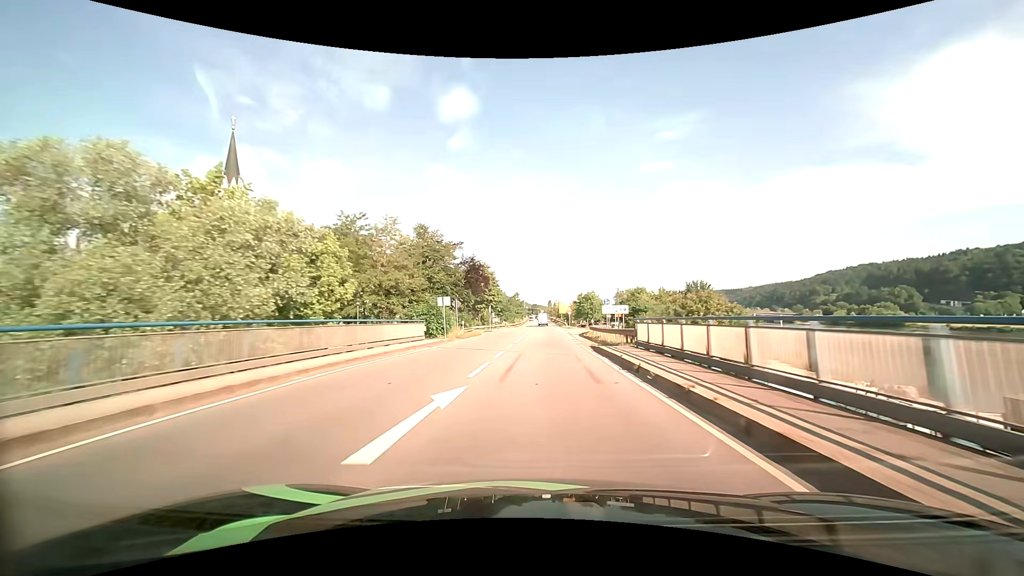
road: primary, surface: asphalt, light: Day
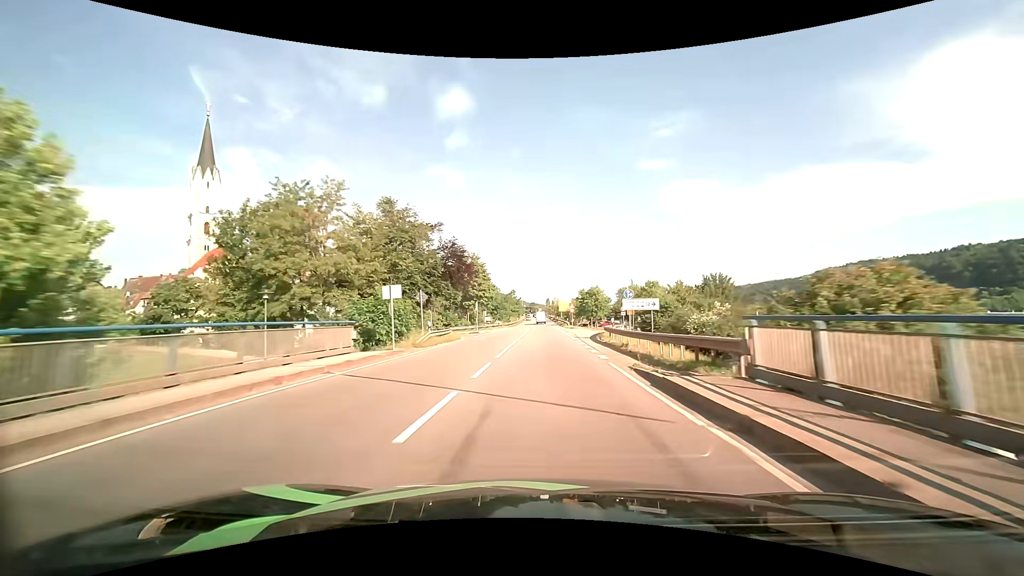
(0.0, +11.7) m; 0°
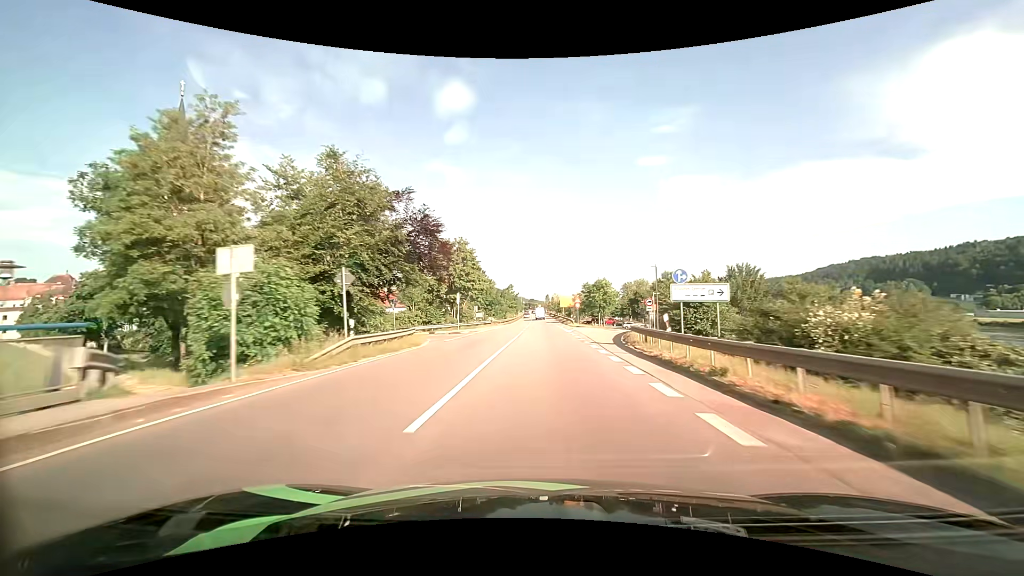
(0.0, +11.7) m; 0°
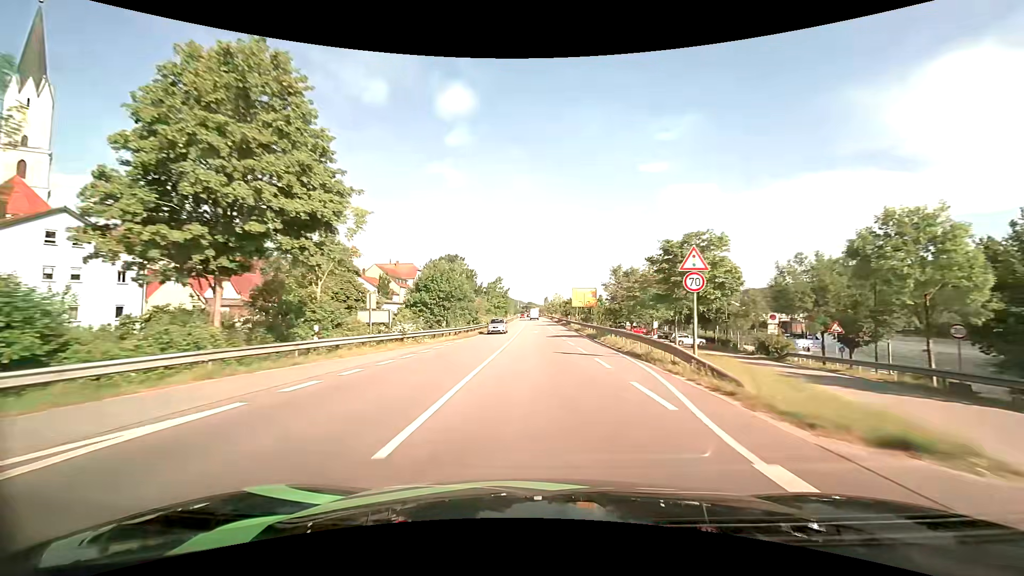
(+0.2, +46.7) m; 0°
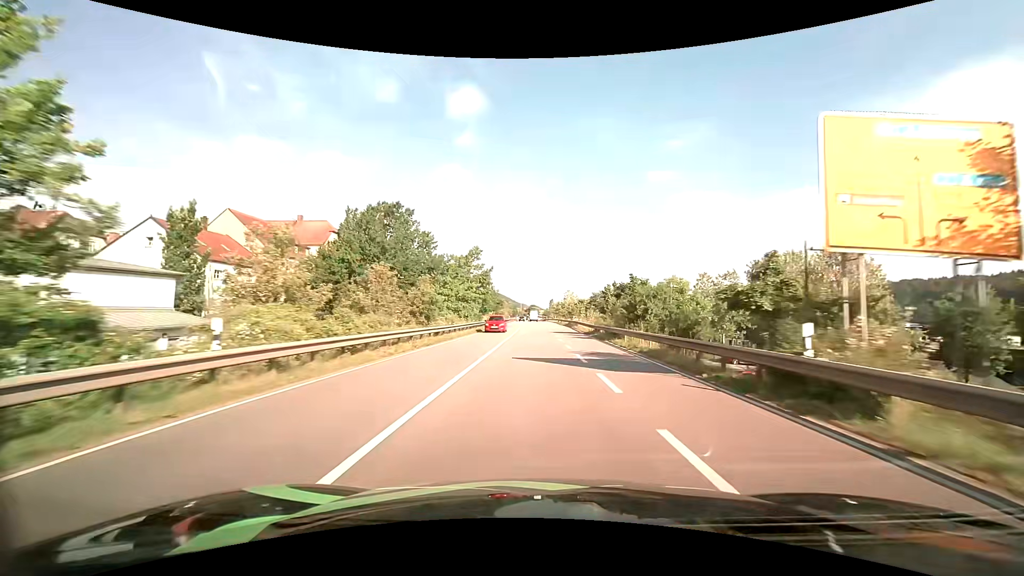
(-0.2, +58.3) m; 0°
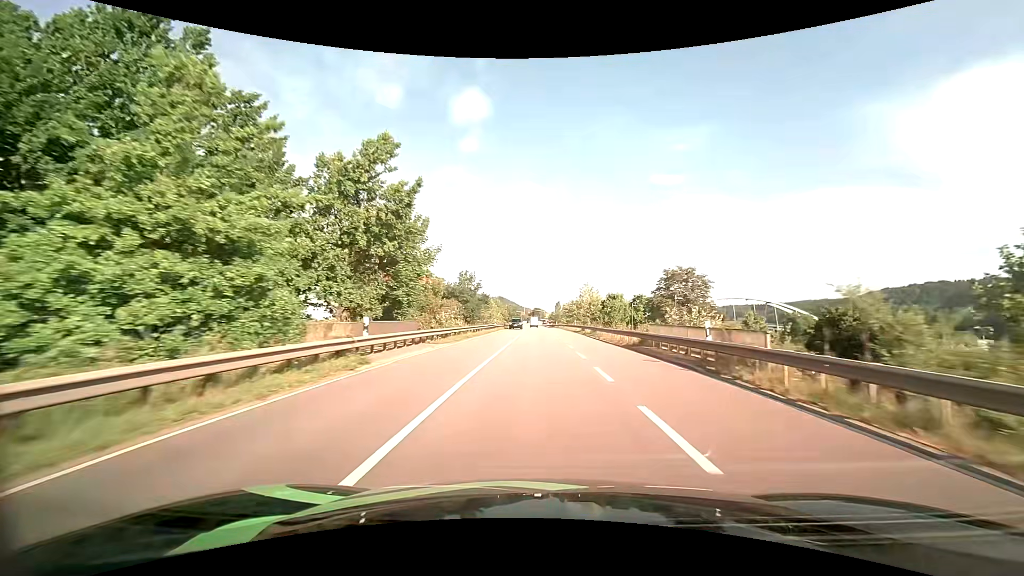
(-0.4, +46.4) m; -1°
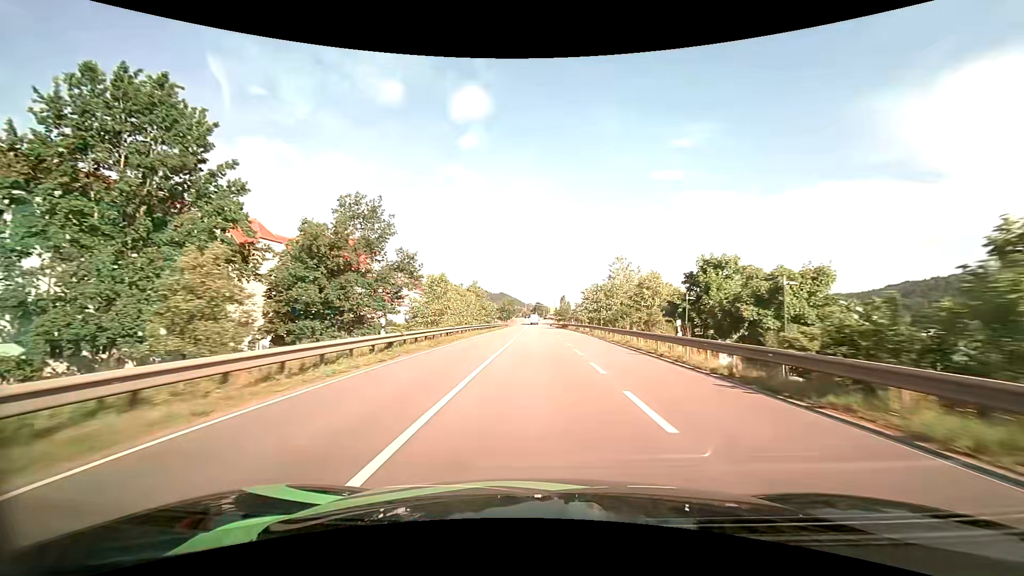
(0.0, +46.4) m; 0°
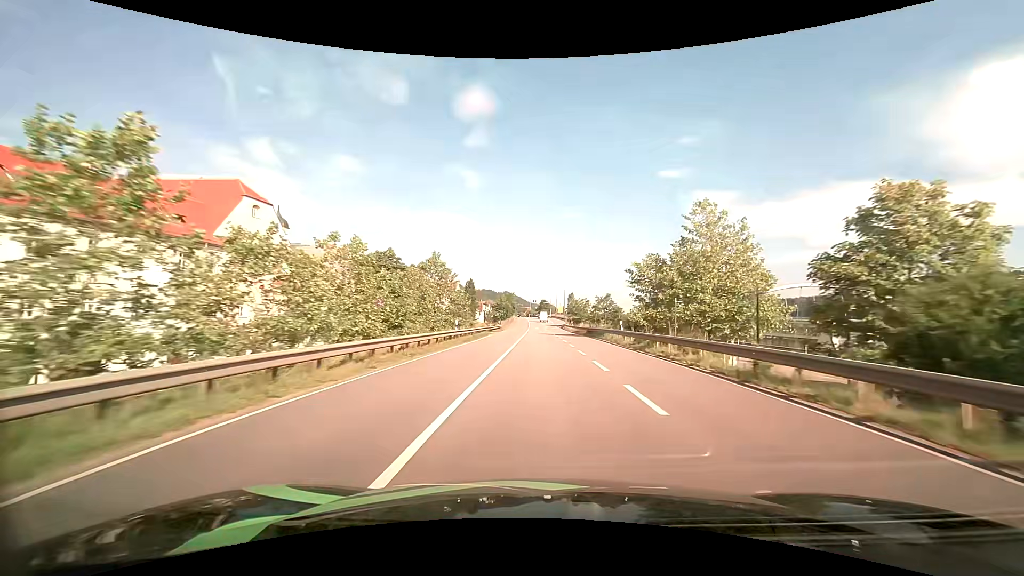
(-0.2, +34.9) m; 0°
(0, +10) (0, +20) (0, +30) (0, +40) (0, +50) (0, +60) (0, +70) (0, +80) (-1, +90) (-1, +100) m
